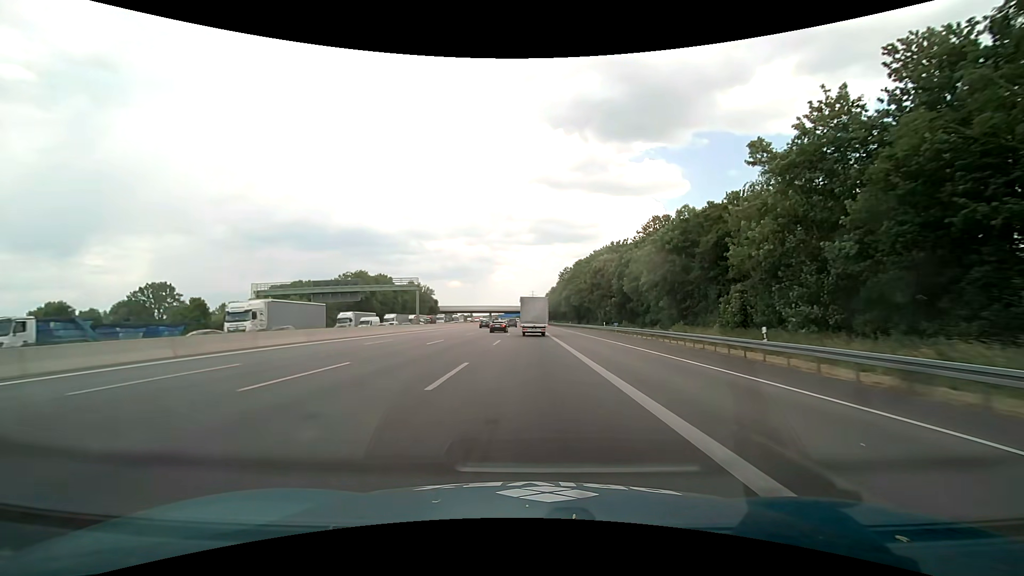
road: motorway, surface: asphalt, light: Day
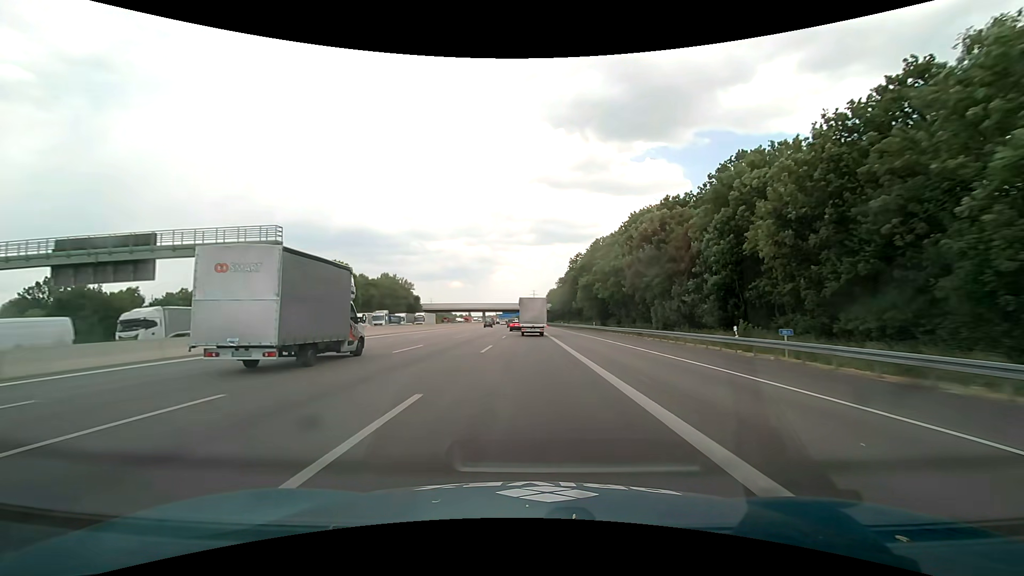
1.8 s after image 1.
(+0.1, +42.8) m; 0°
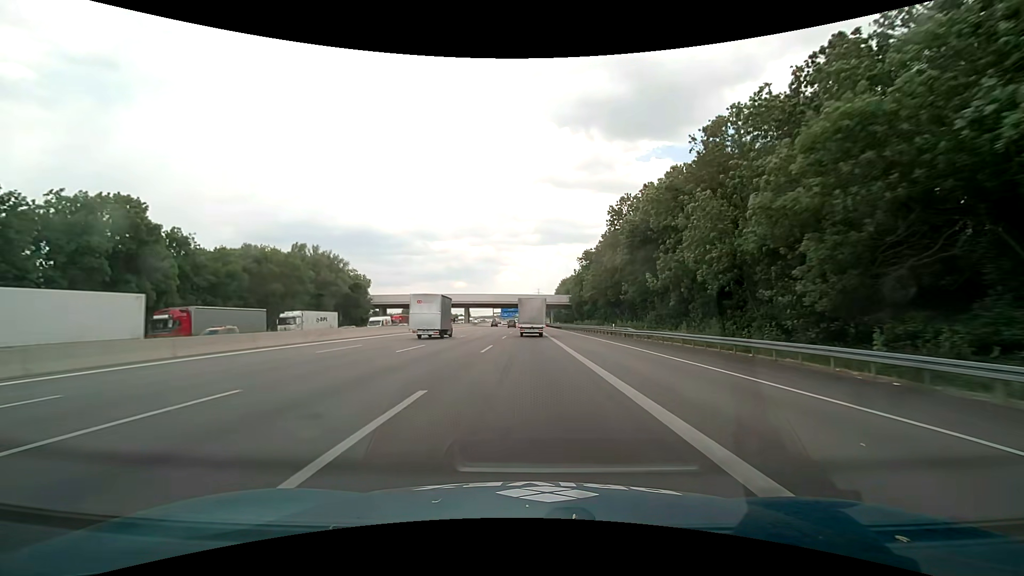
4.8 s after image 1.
(-0.3, +71.8) m; 0°
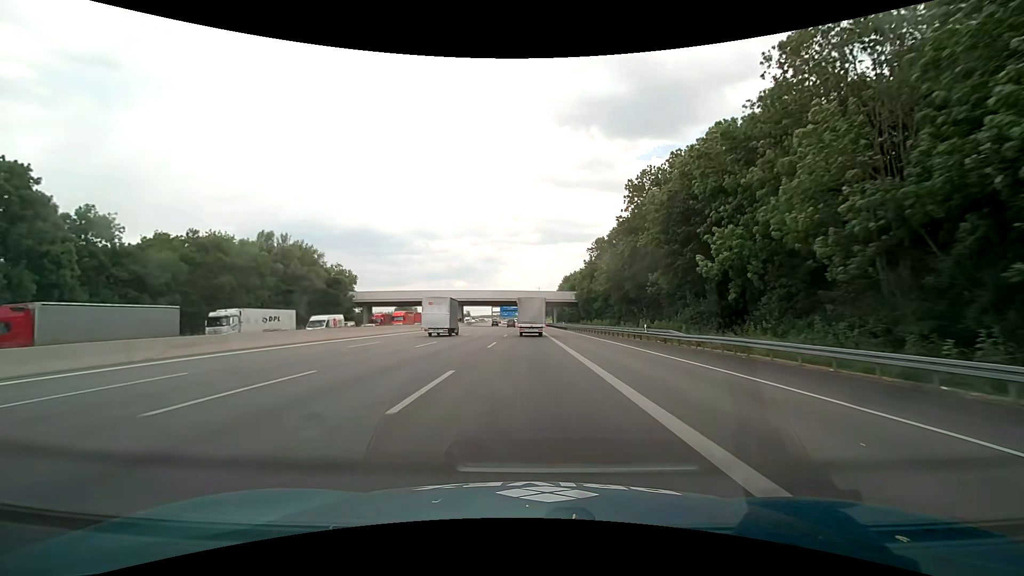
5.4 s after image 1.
(0.0, +14.3) m; 0°
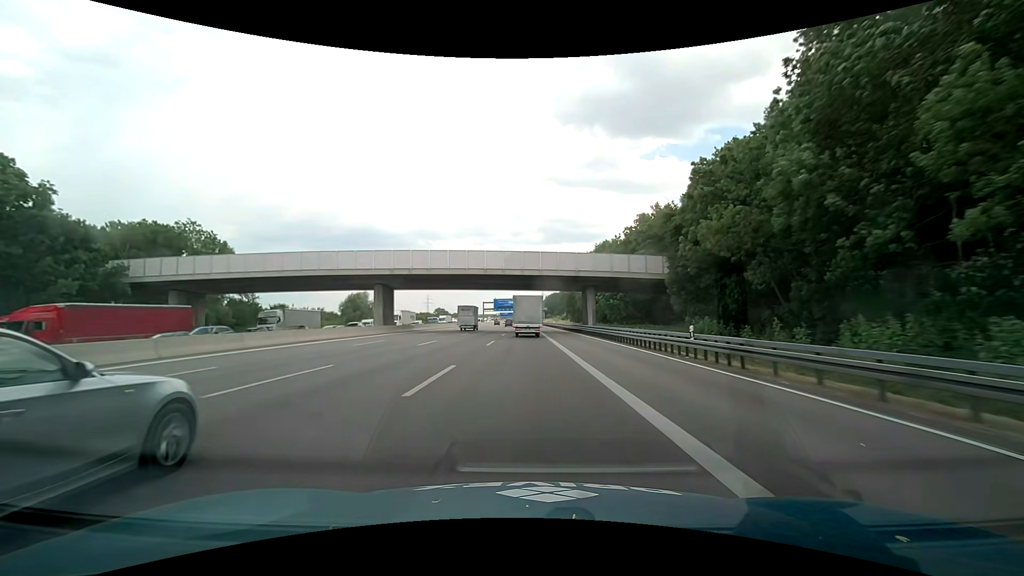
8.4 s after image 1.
(-0.4, +70.5) m; -1°
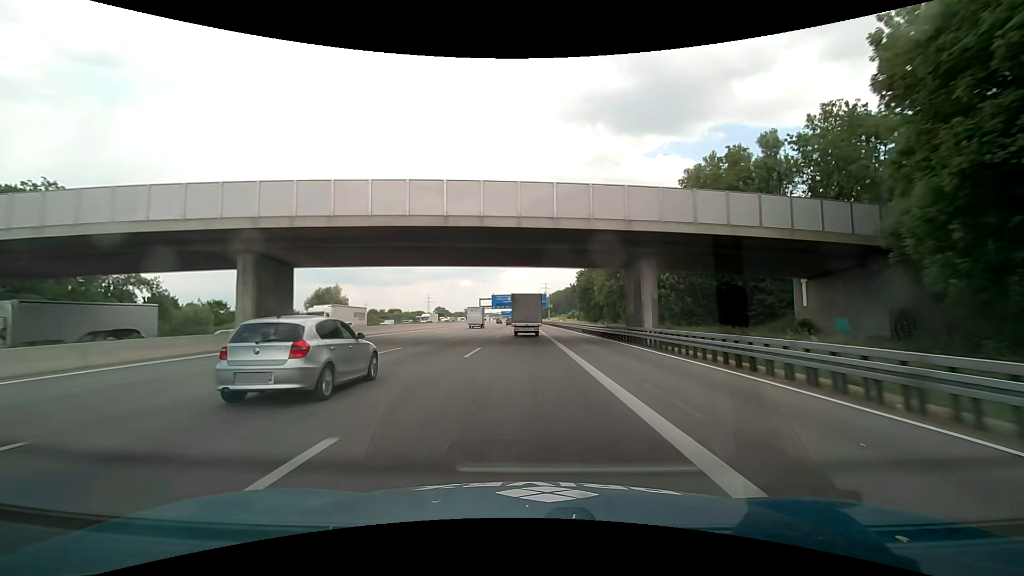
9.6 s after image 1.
(0.0, +27.3) m; -1°
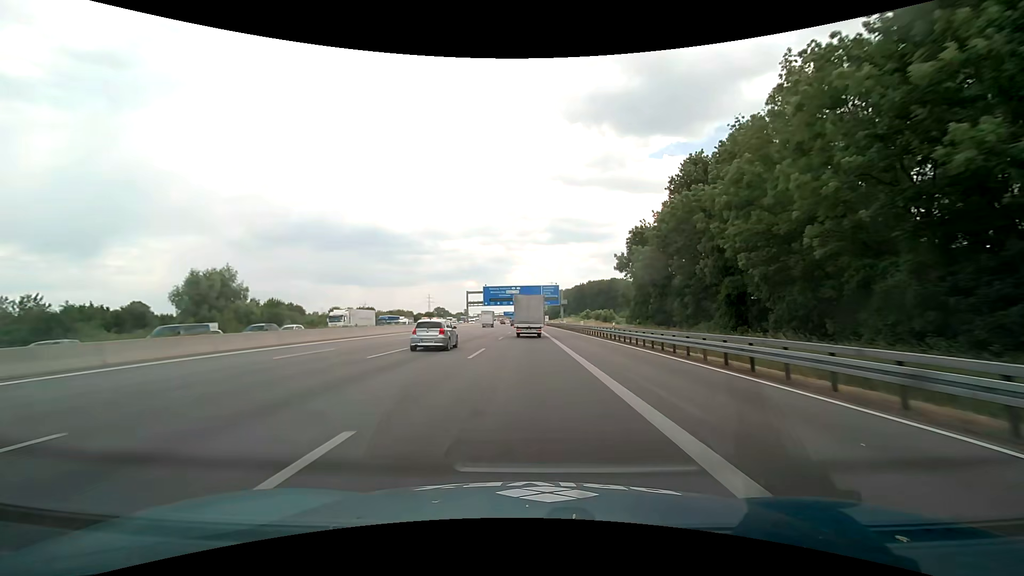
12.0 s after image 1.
(0.0, +53.7) m; -1°
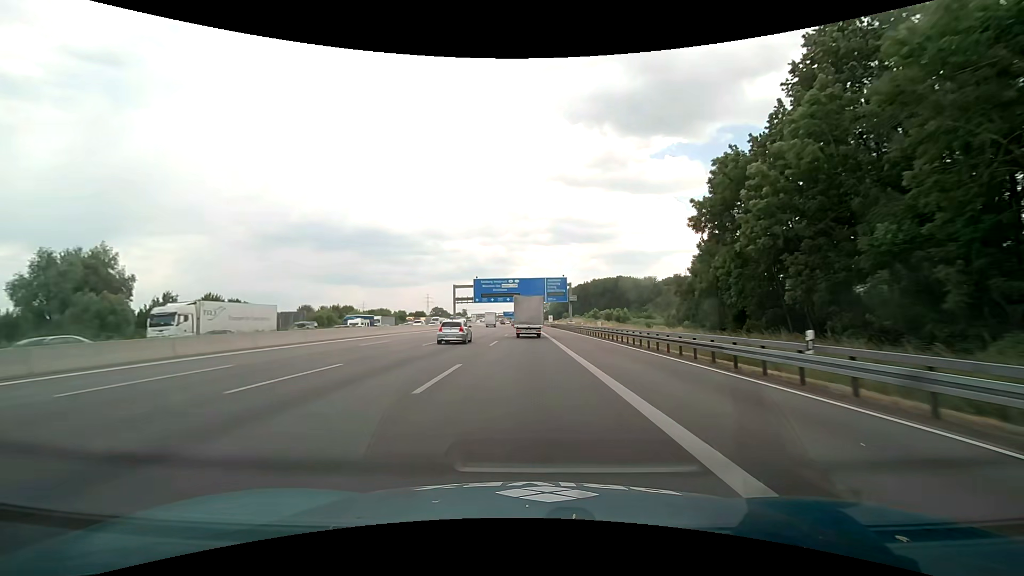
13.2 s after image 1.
(+0.1, +26.7) m; 0°
(0, +10) (0, +20) (0, +30) (0, +40) (0, +50) (0, +60) (0, +70) (0, +80) (-1, +90) (-1, +100) m
